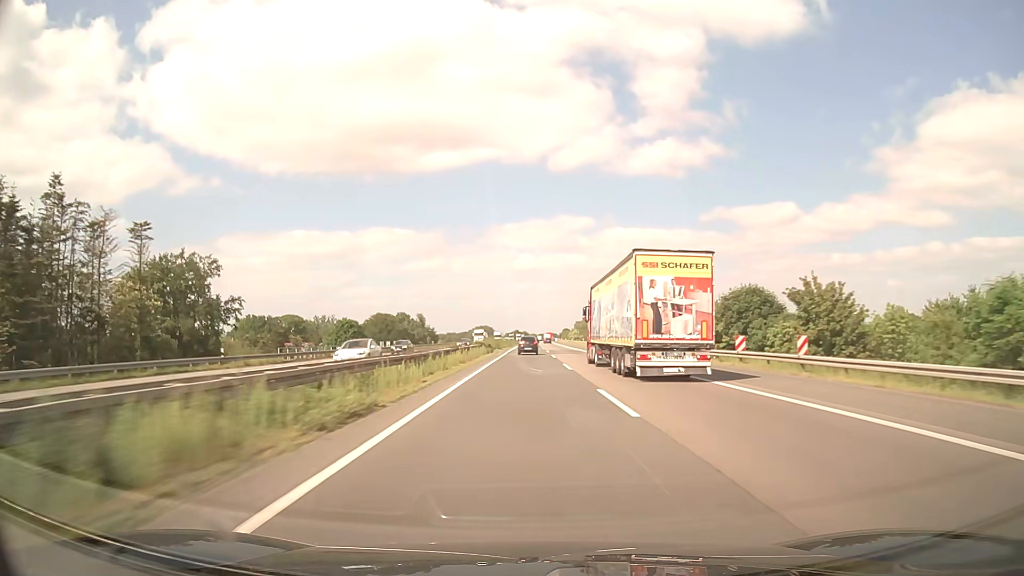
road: motorway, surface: asphalt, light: Day
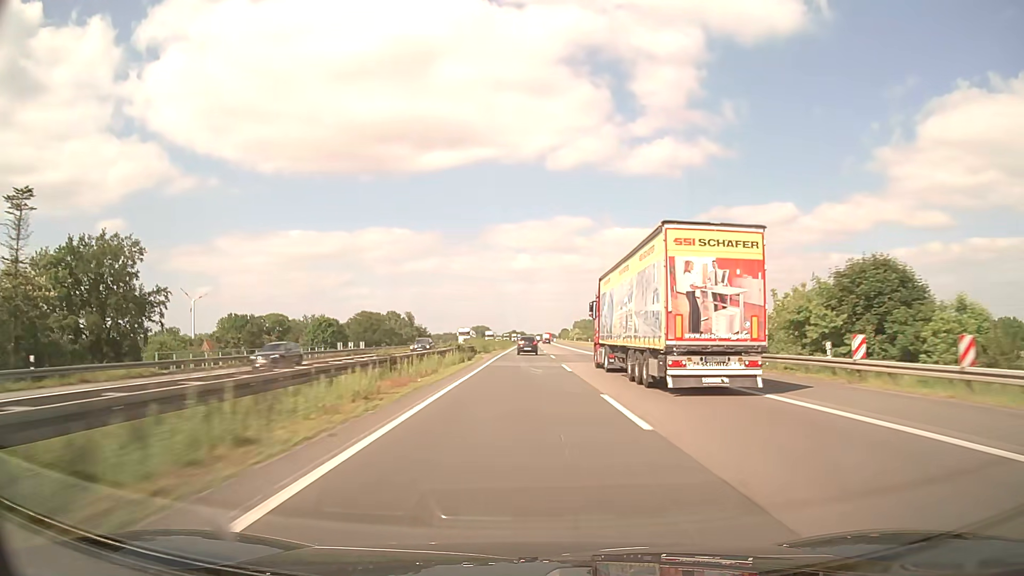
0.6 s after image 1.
(0.0, +19.5) m; 0°
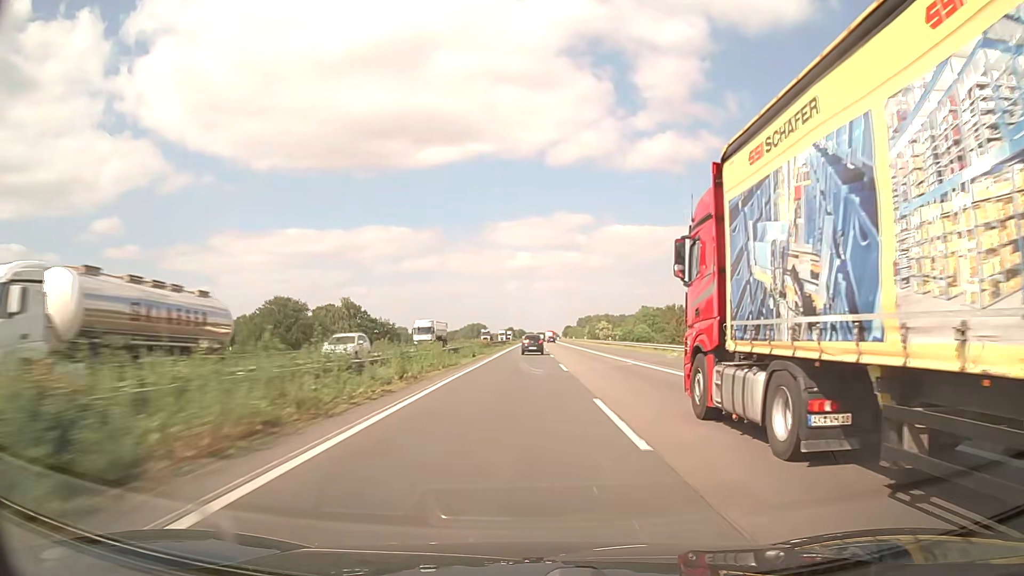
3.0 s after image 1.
(+0.4, +77.4) m; 0°
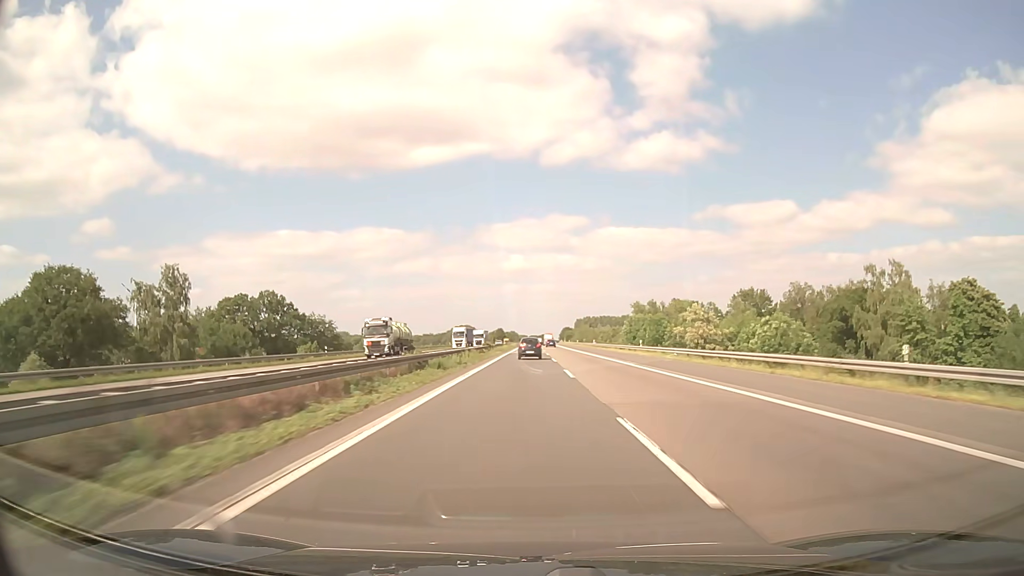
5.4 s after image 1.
(+0.3, +76.8) m; 0°
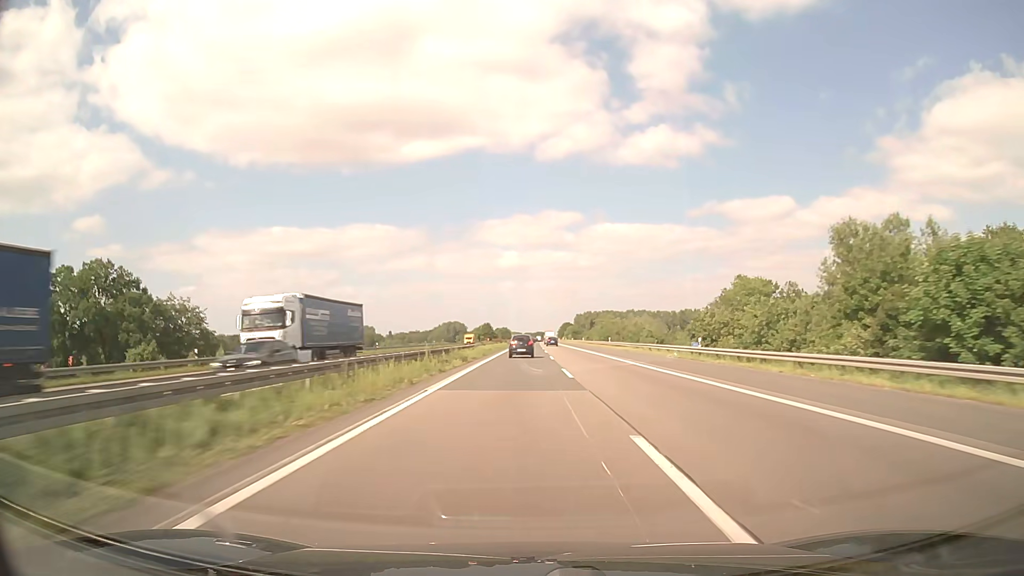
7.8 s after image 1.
(+0.5, +76.3) m; 0°
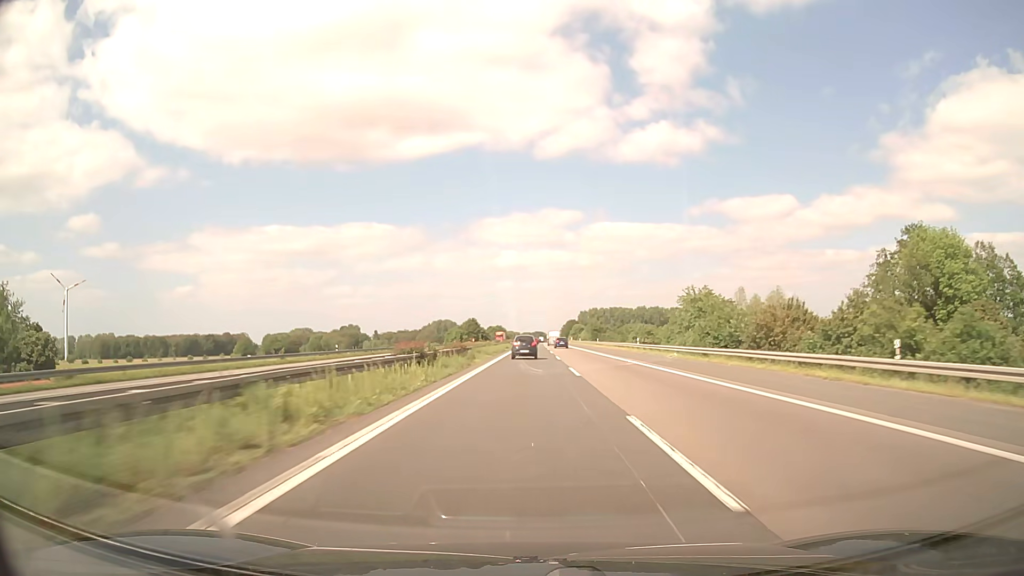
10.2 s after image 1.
(+0.1, +73.3) m; 0°
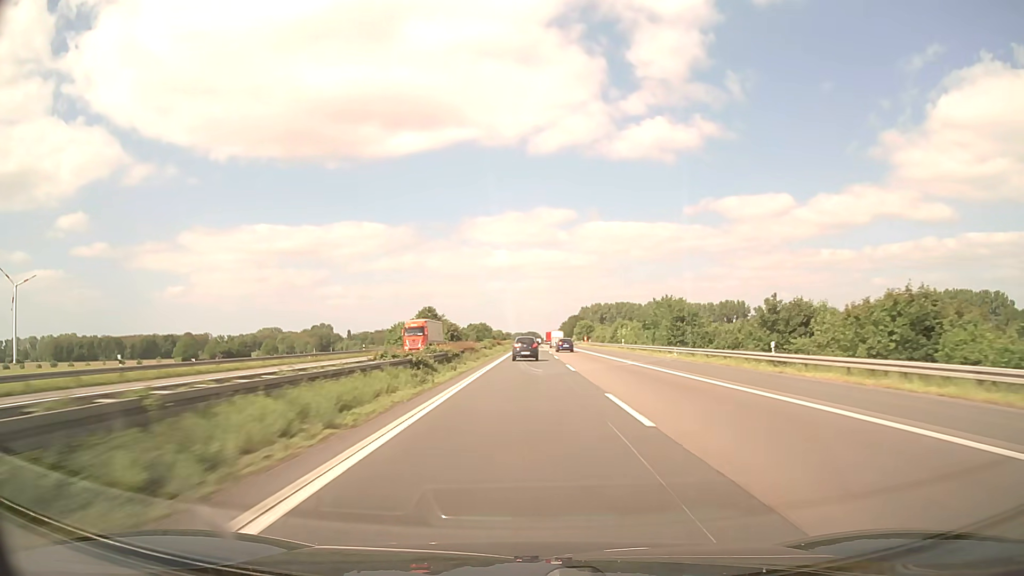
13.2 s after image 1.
(+0.6, +88.5) m; +1°
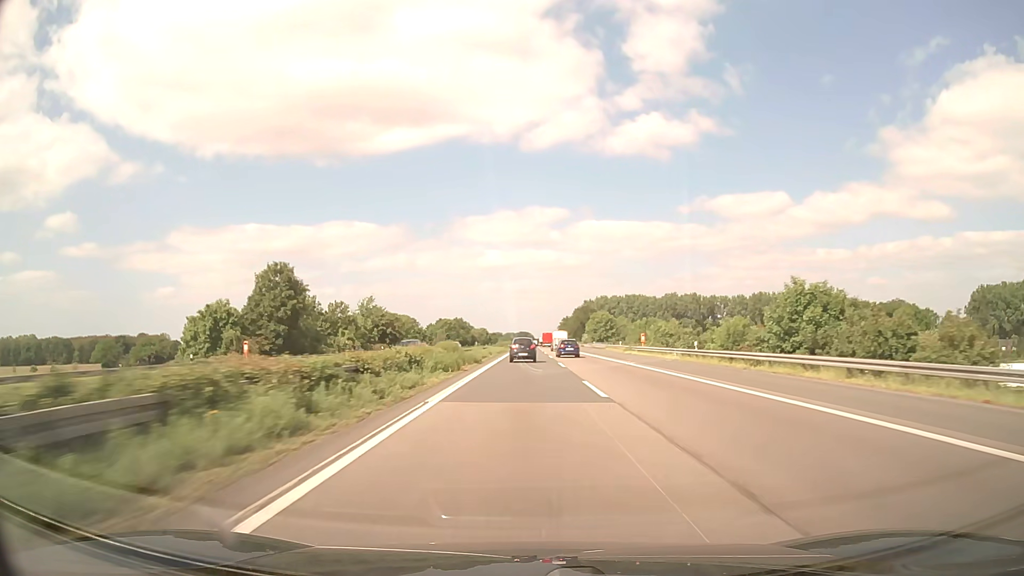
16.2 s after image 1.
(+0.6, +89.0) m; +1°
(0, +10) (0, +20) (0, +30) (0, +40) (0, +50) (0, +60) (0, +70) (0, +80) (0, +90) (0, +100) m
